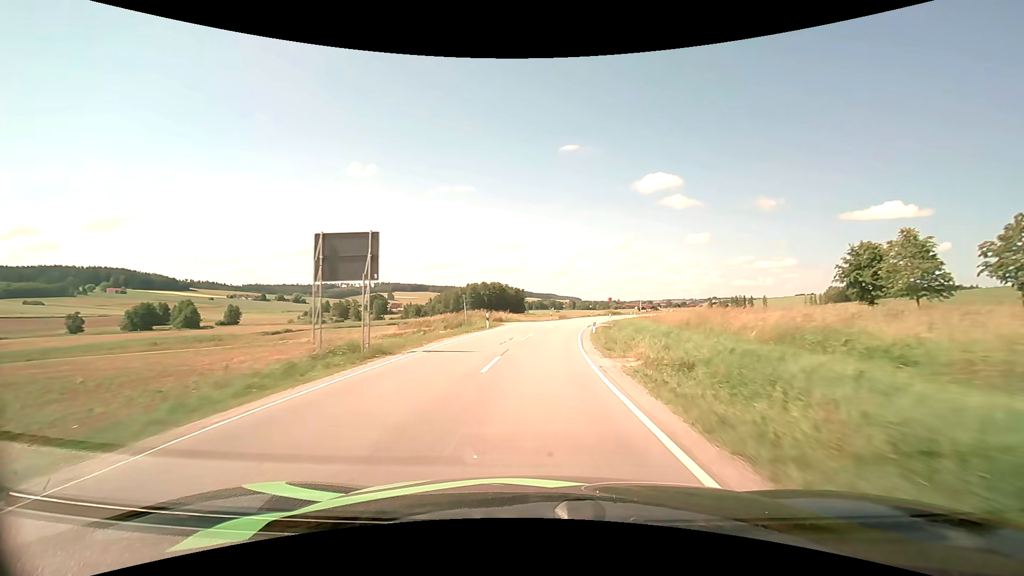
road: secondary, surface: asphalt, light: Day
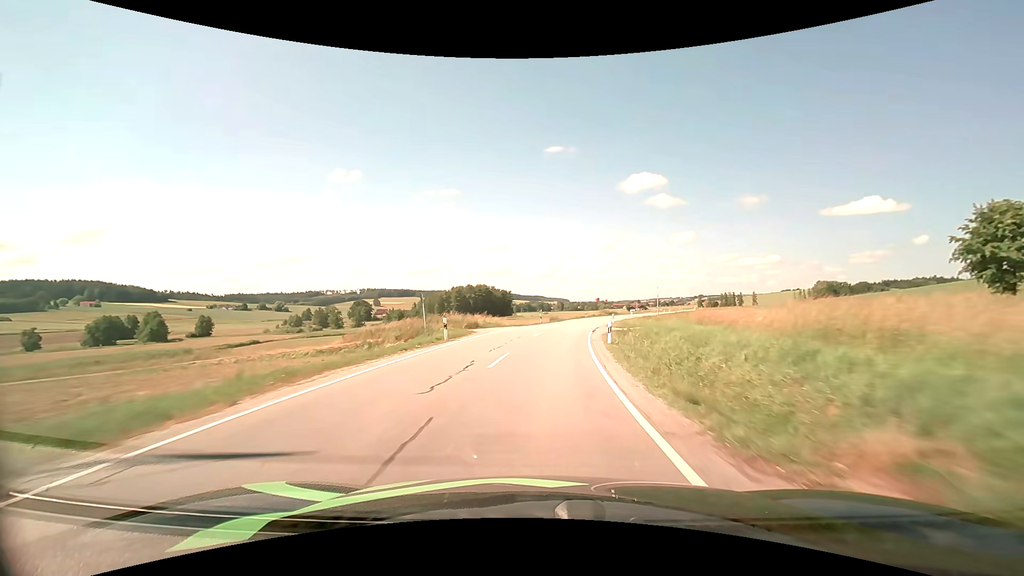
(+0.1, +11.5) m; +1°
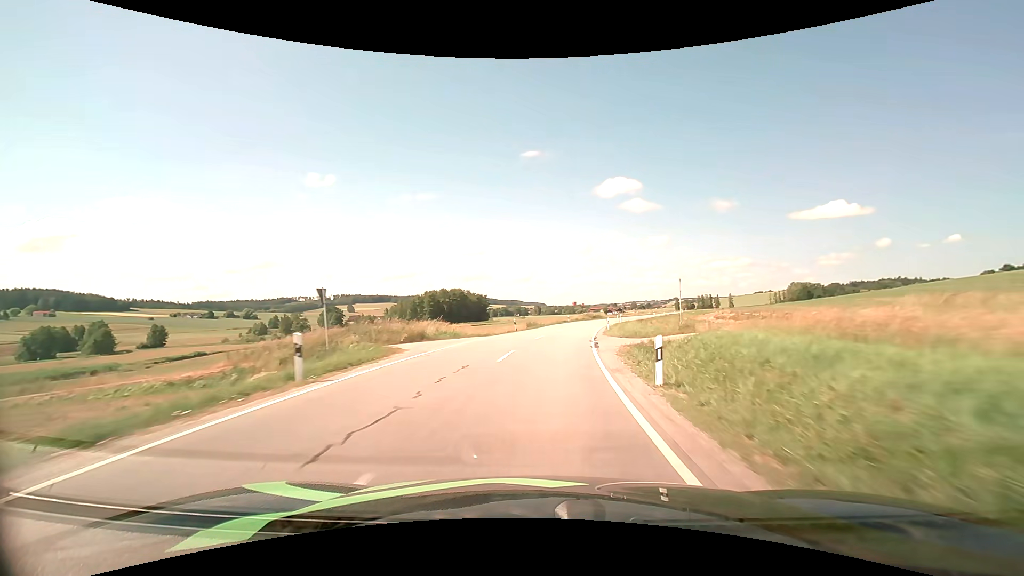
(+0.2, +11.6) m; +3°
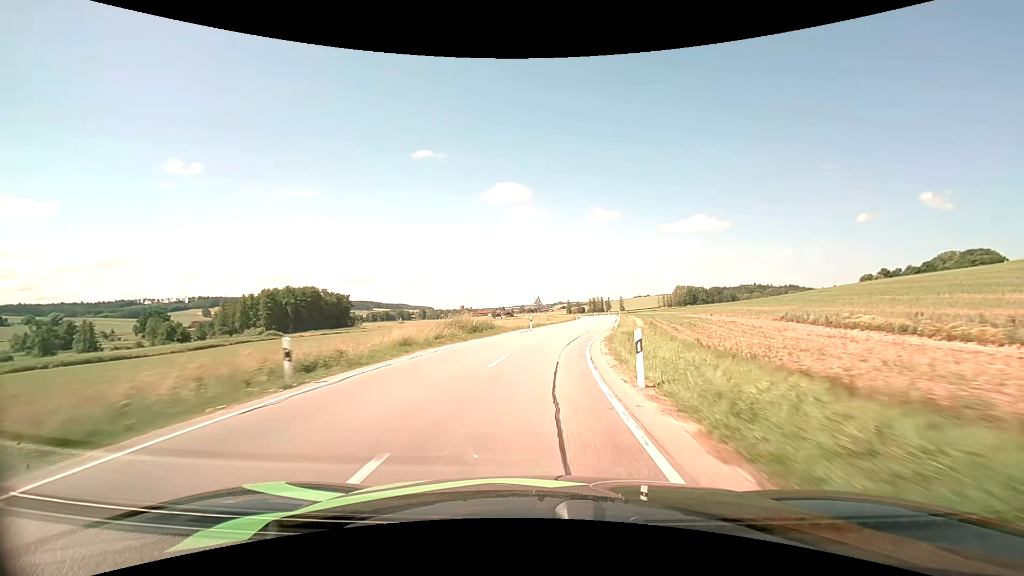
(+6.2, +58.4) m; +12°
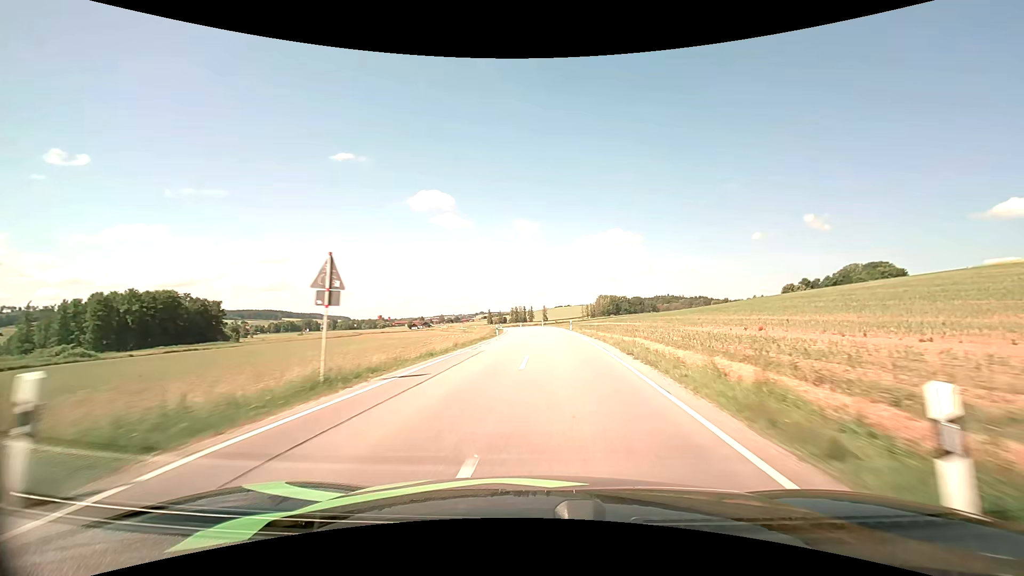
(+2.7, +36.5) m; +9°
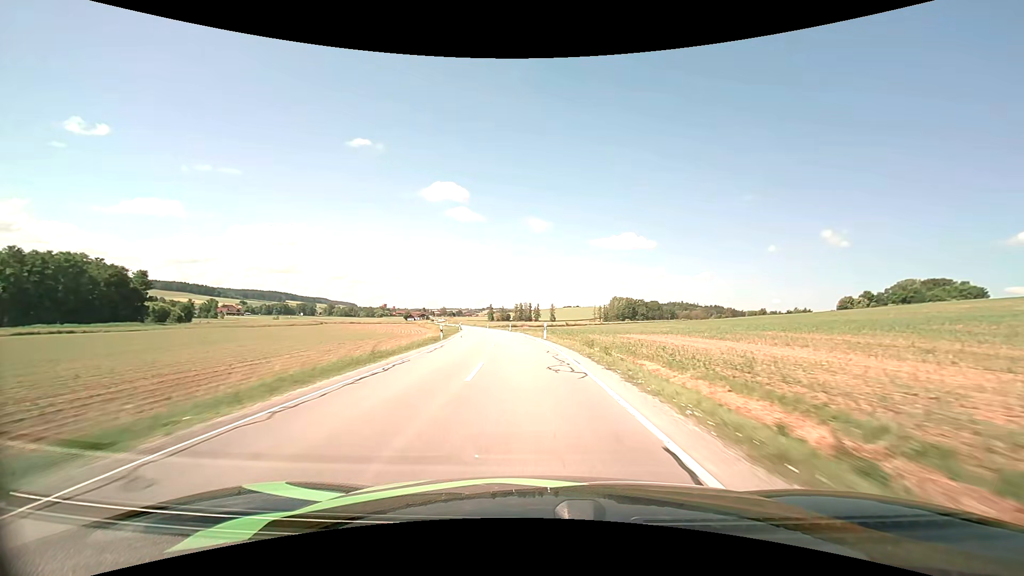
(+1.2, +50.2) m; 0°
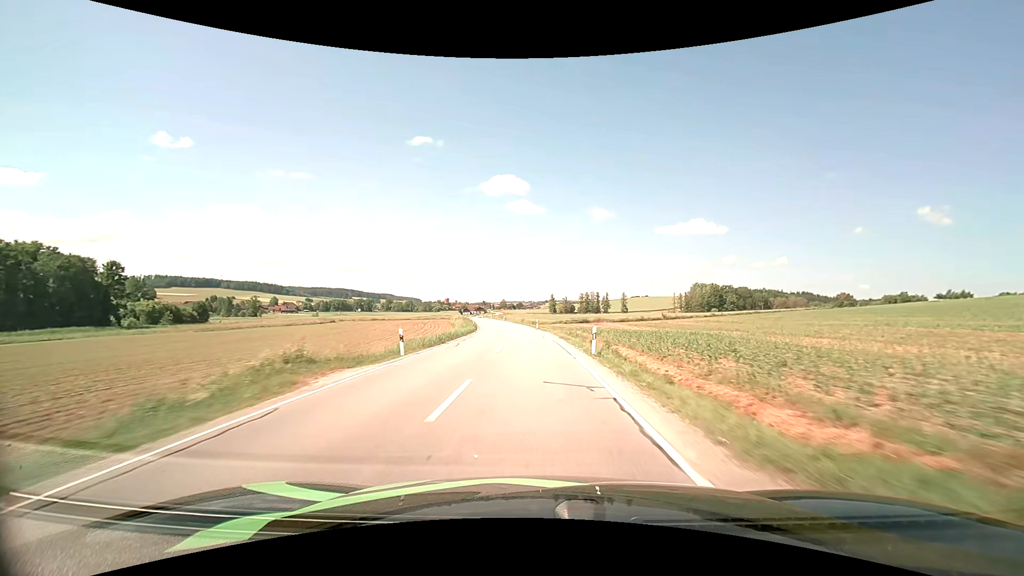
(-3.4, +51.7) m; -7°
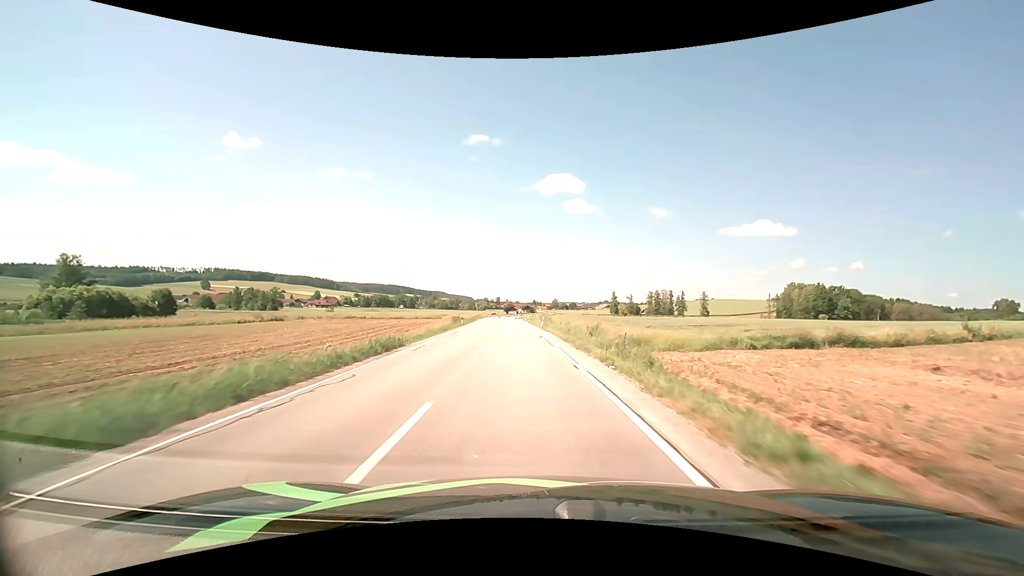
(-3.0, +62.8) m; -6°
(0, +10) (0, +20) (-1, +30) (-1, +40) (-2, +50) (-2, +60) (-3, +70) (-4, +80) (-5, +90) (-5, +100) m
